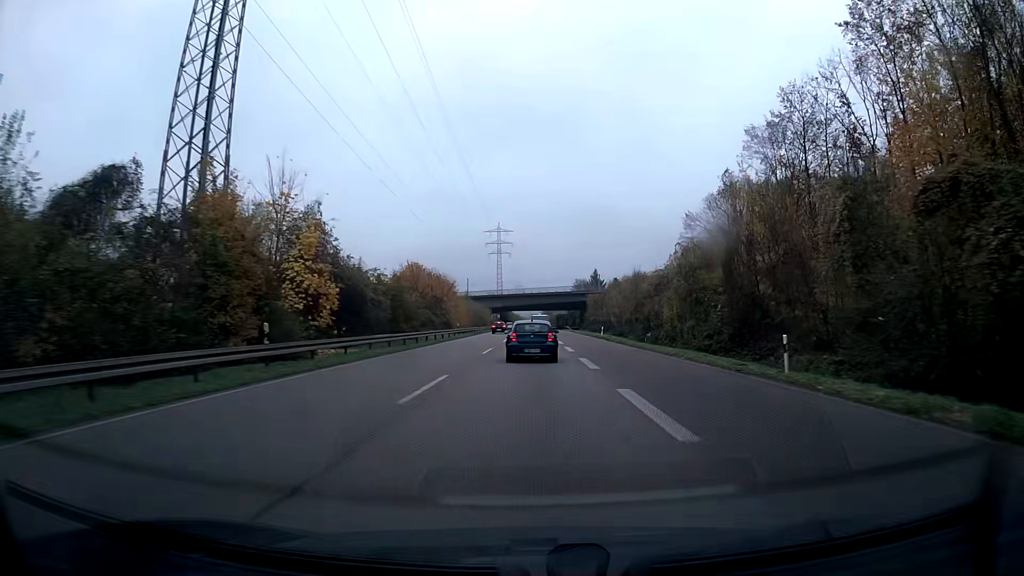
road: trunk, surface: asphalt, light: Day
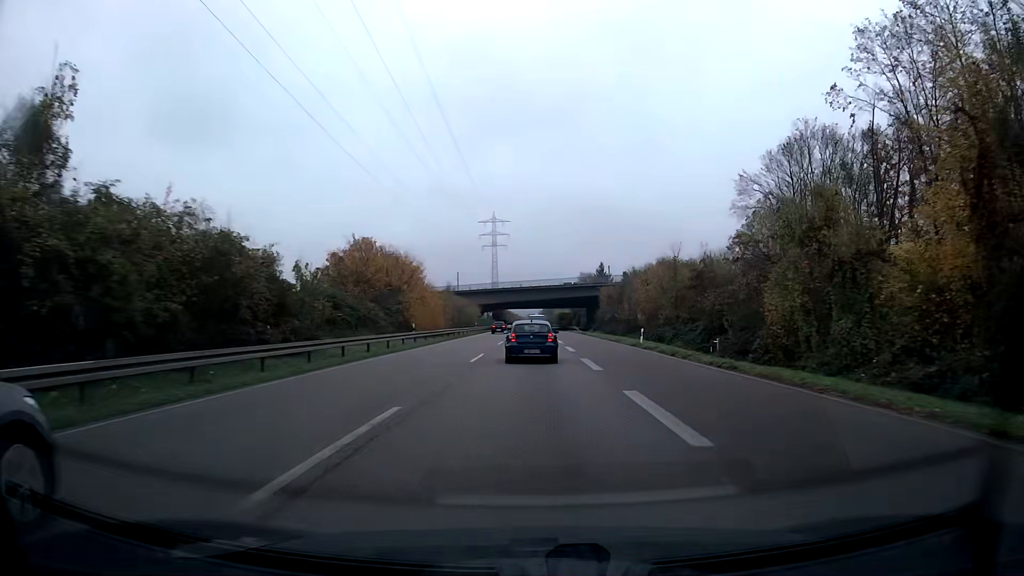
(0.0, +24.4) m; 0°
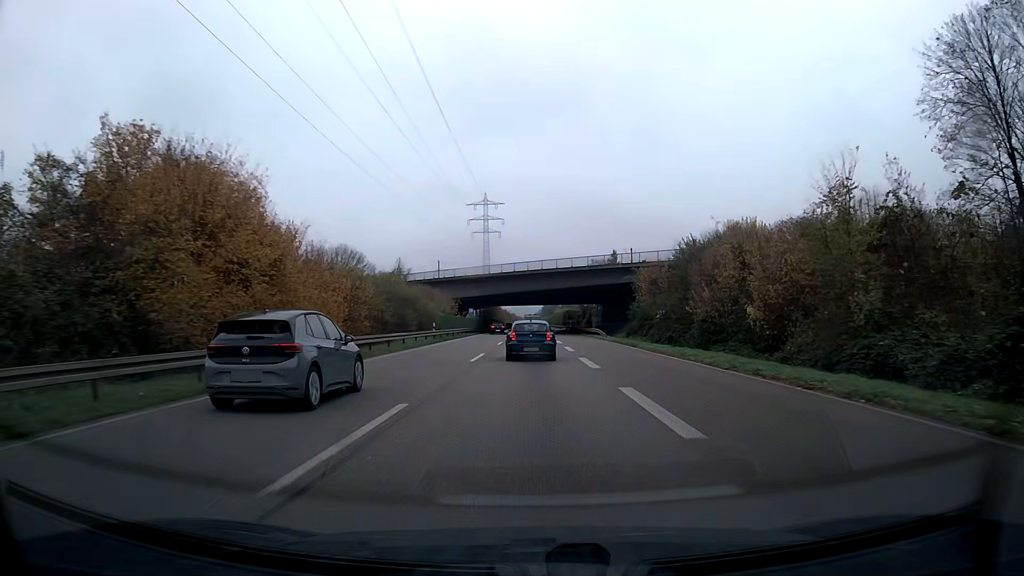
(+0.1, +35.8) m; 0°
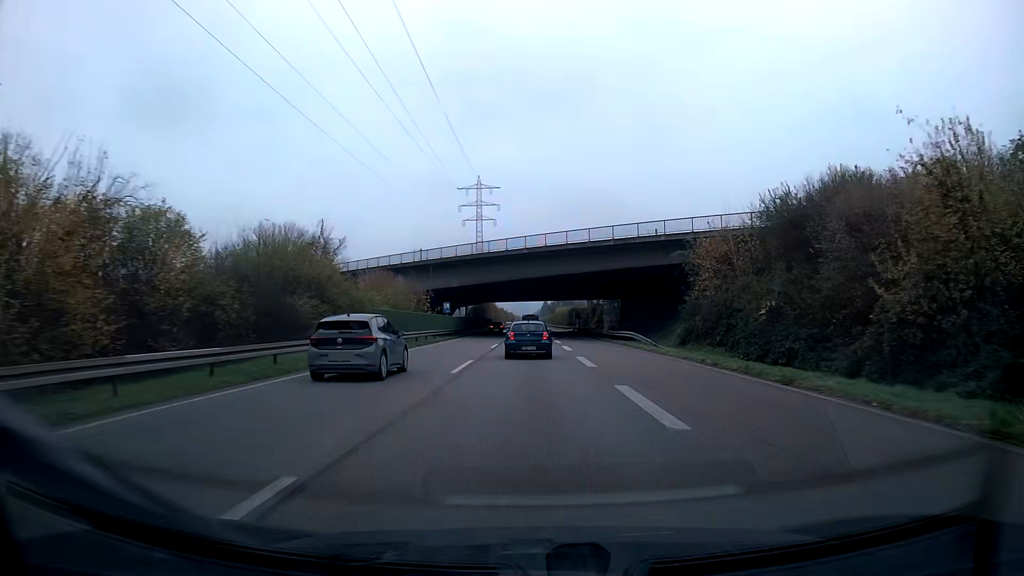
(0.0, +23.4) m; 0°
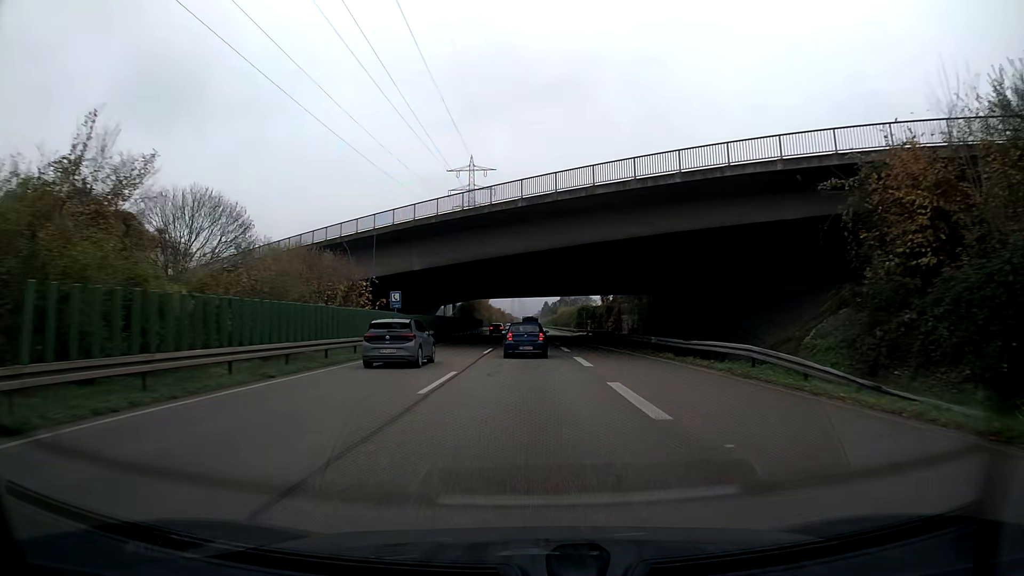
(0.0, +23.0) m; 0°
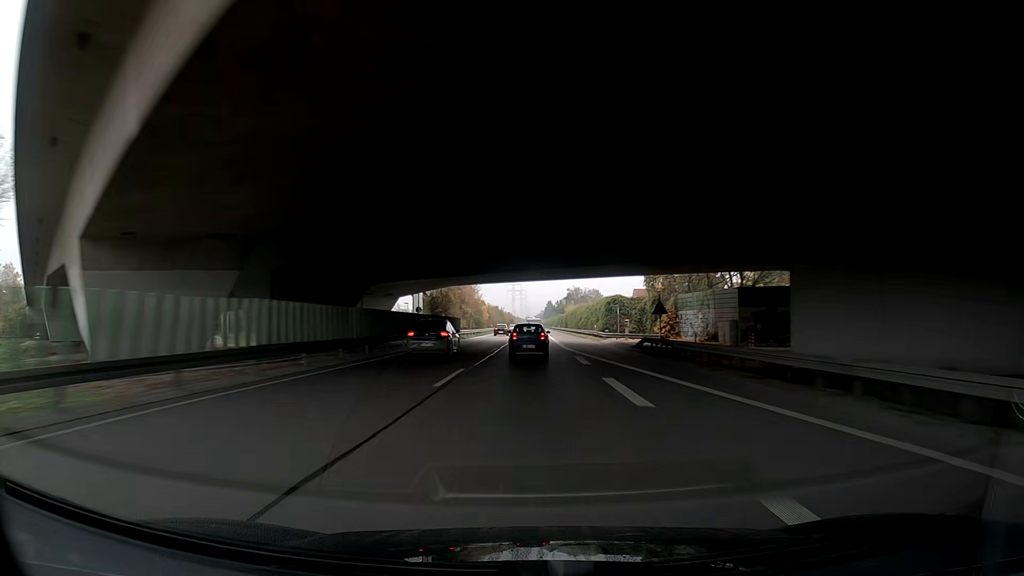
(-0.1, +34.6) m; 0°
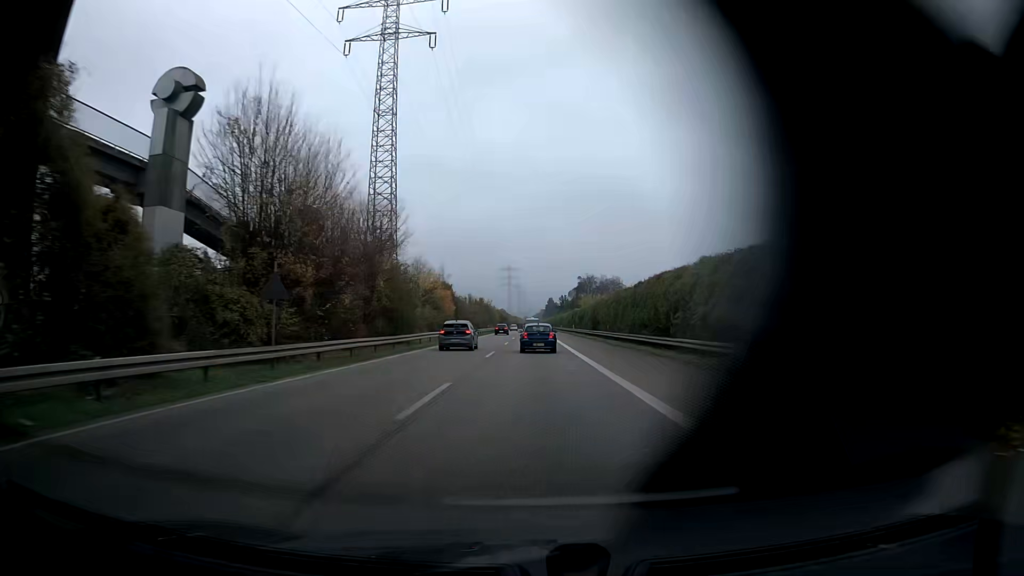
(-1.4, +59.5) m; 0°
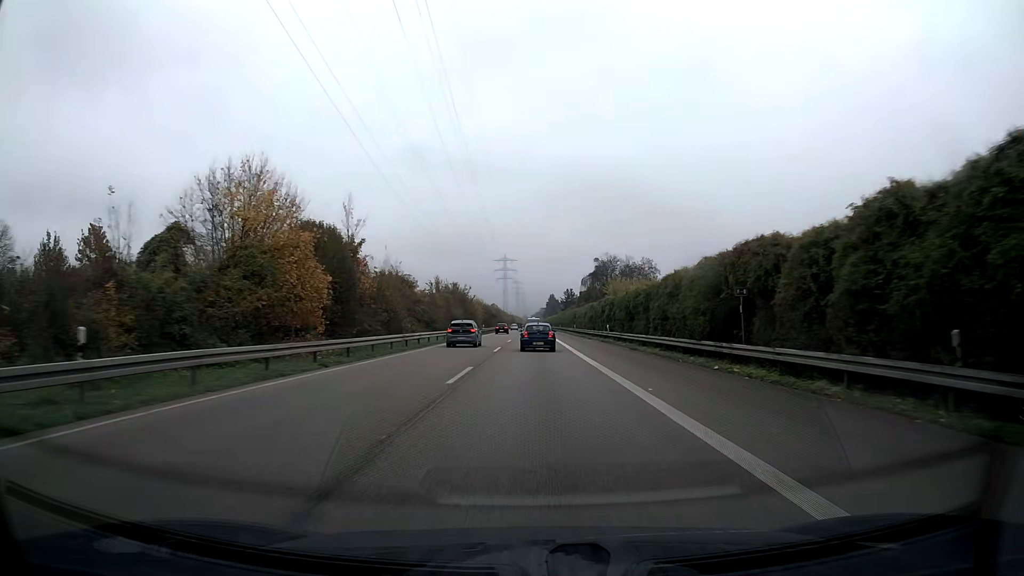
(+0.4, +49.0) m; +1°
